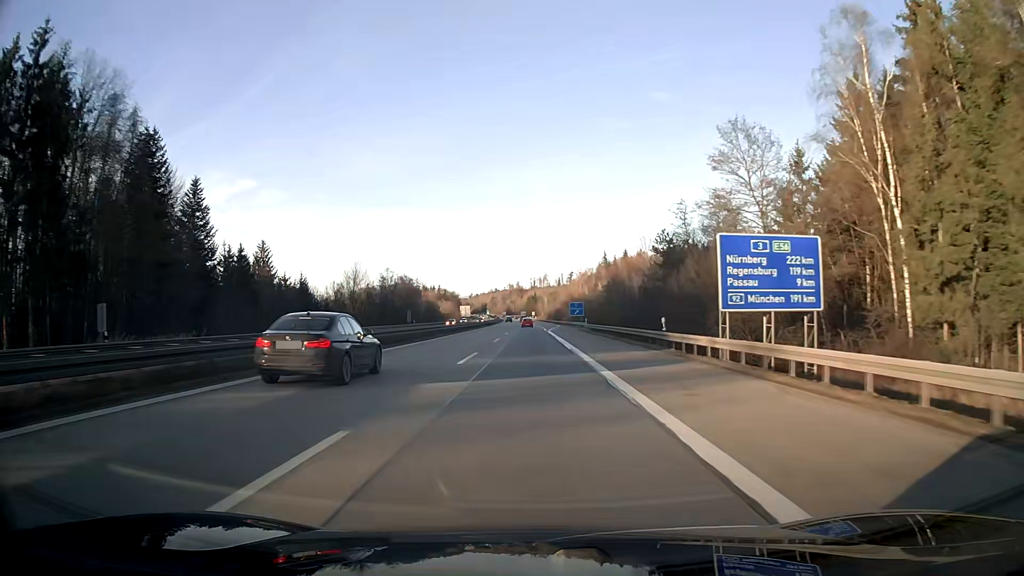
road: motorway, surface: asphalt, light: Day
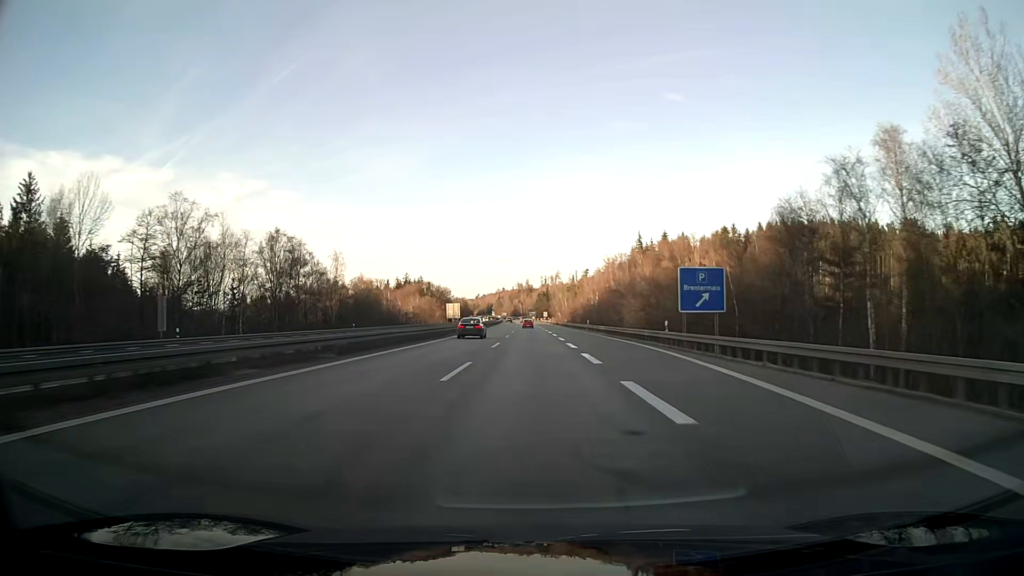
(-0.8, +95.3) m; -1°
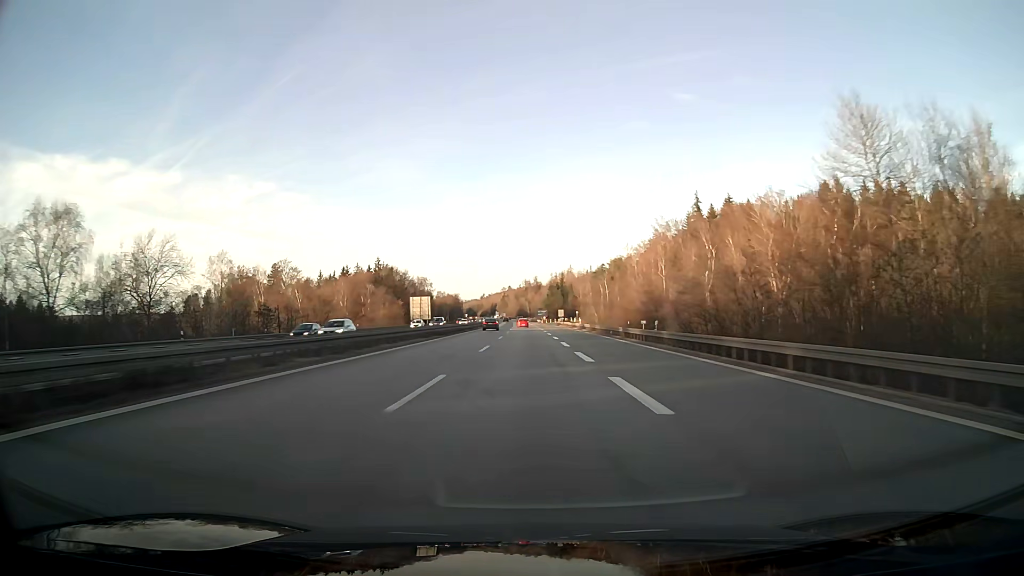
(-0.5, +95.1) m; -1°
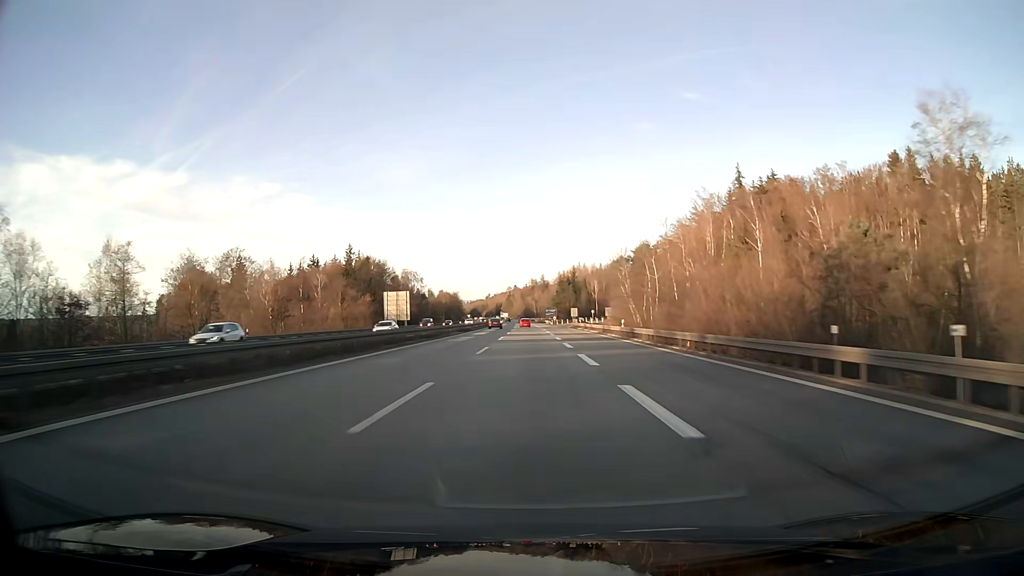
(-0.2, +38.0) m; -1°
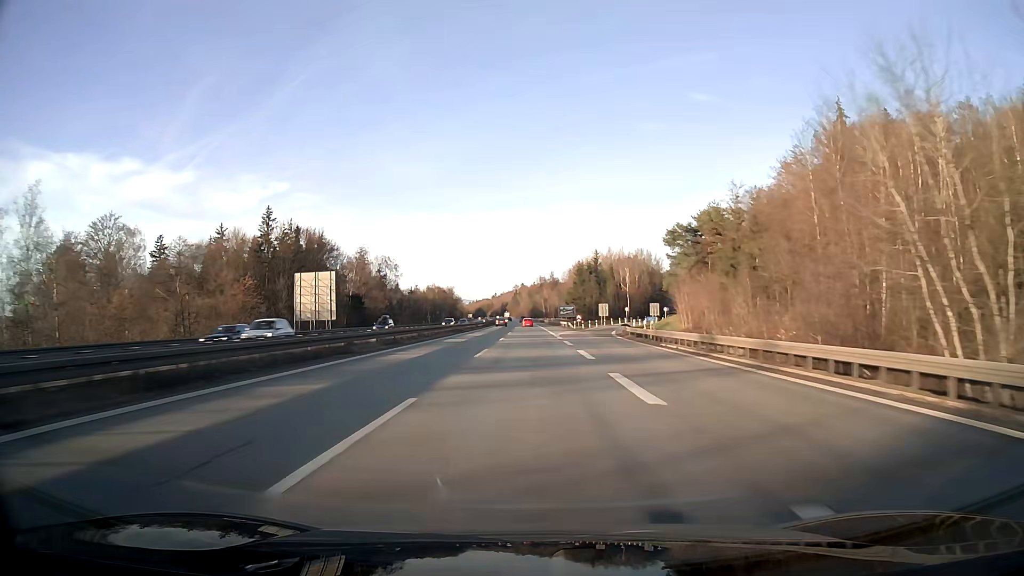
(-0.3, +57.0) m; -1°
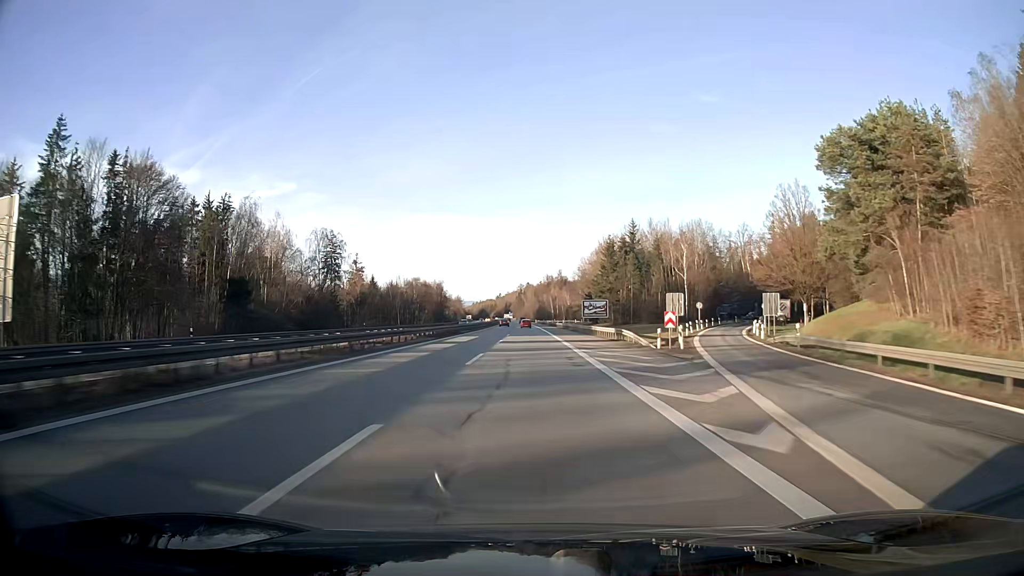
(-0.3, +57.0) m; -1°
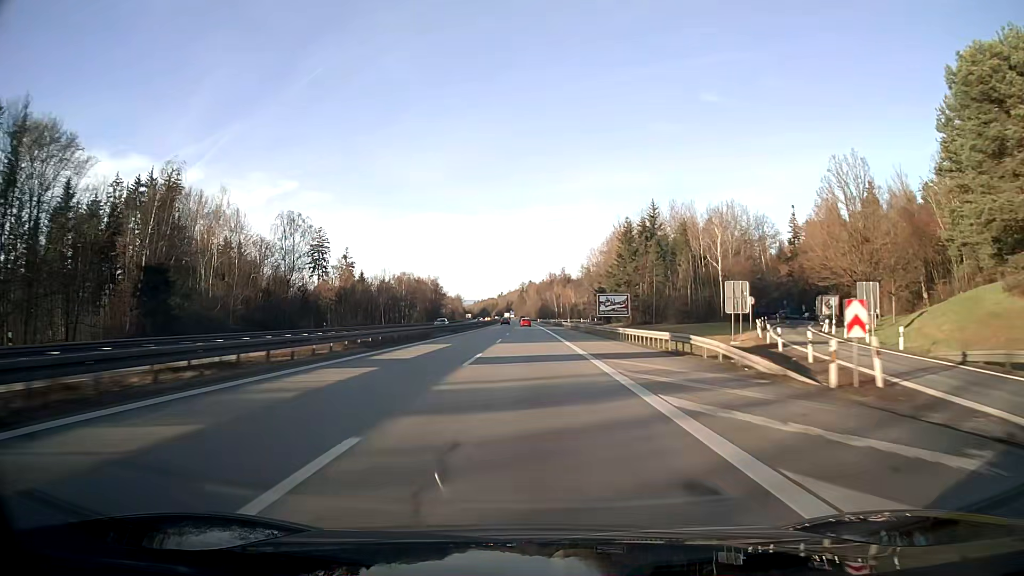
(0.0, +19.0) m; 0°
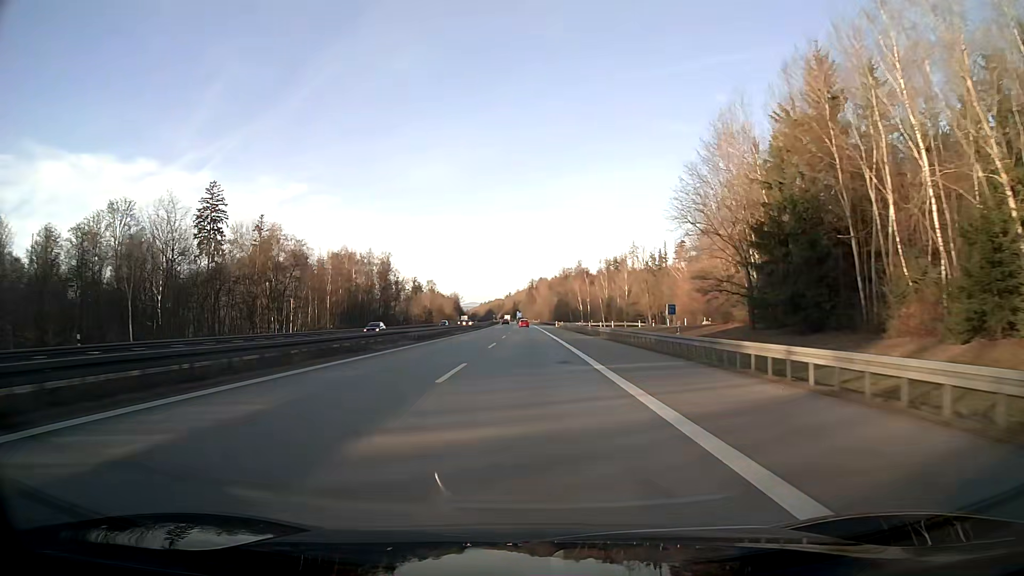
(-0.7, +95.0) m; -1°
